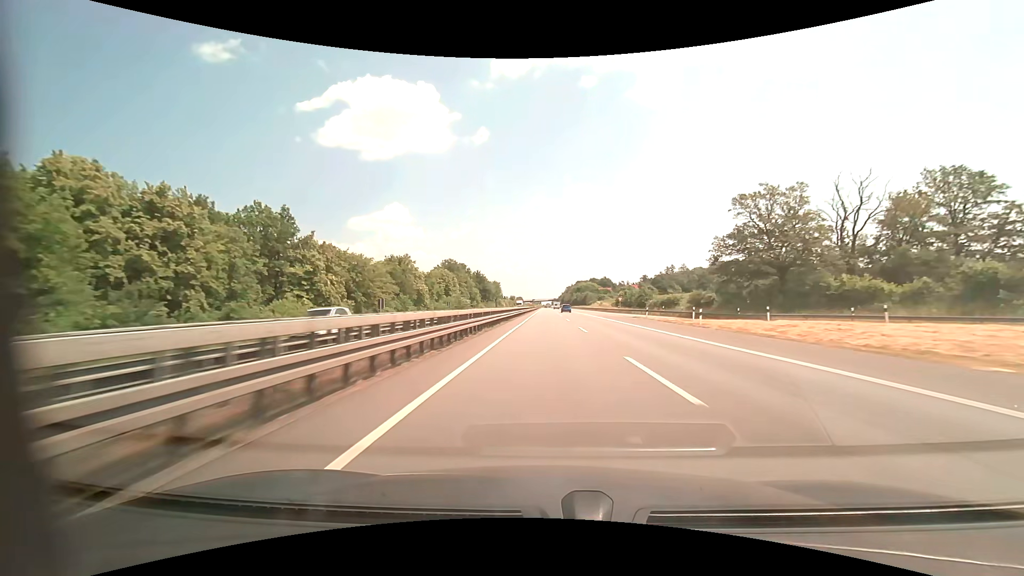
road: motorway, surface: asphalt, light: Day
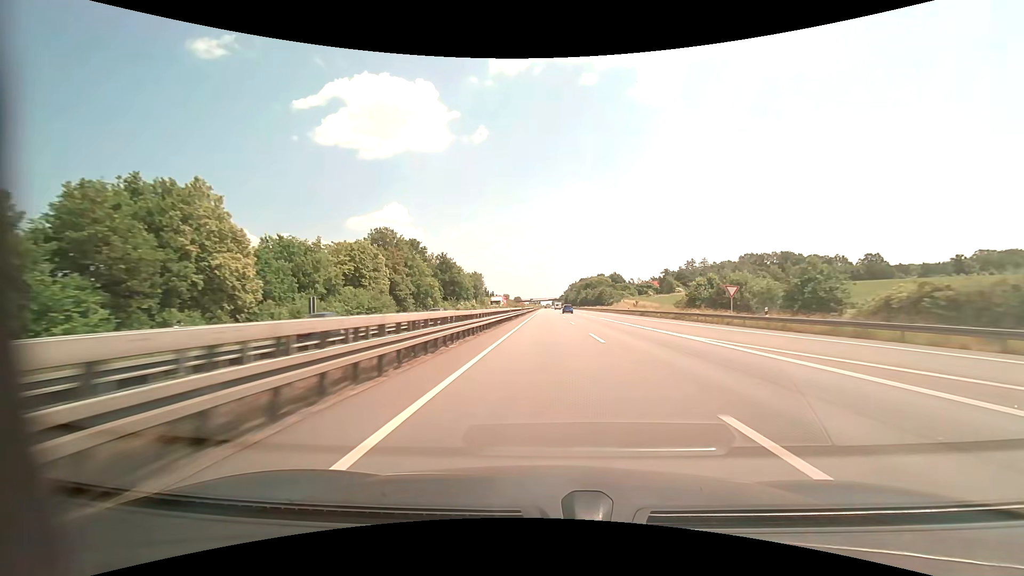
(0.0, +61.3) m; 0°
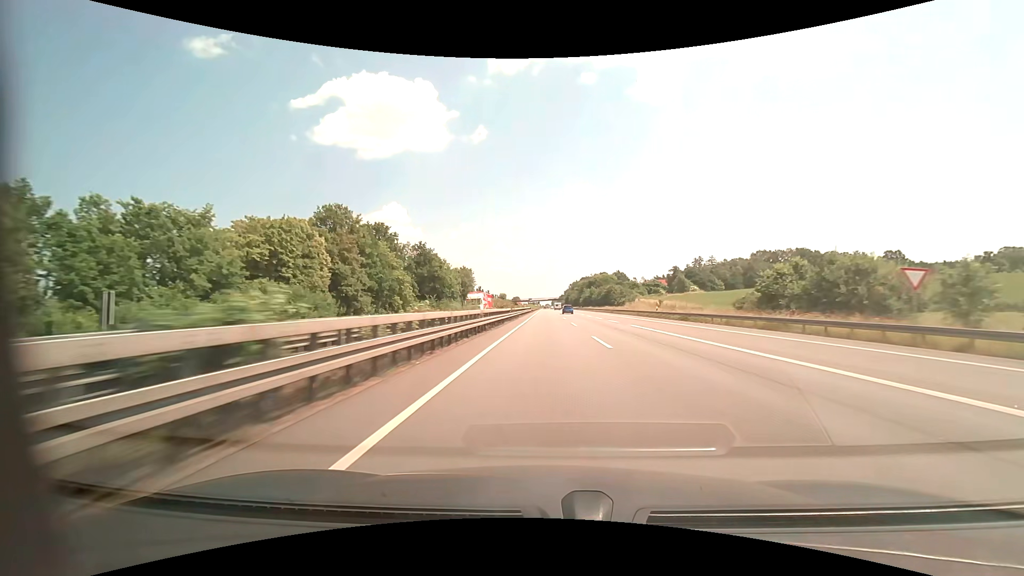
(0.0, +20.4) m; 0°
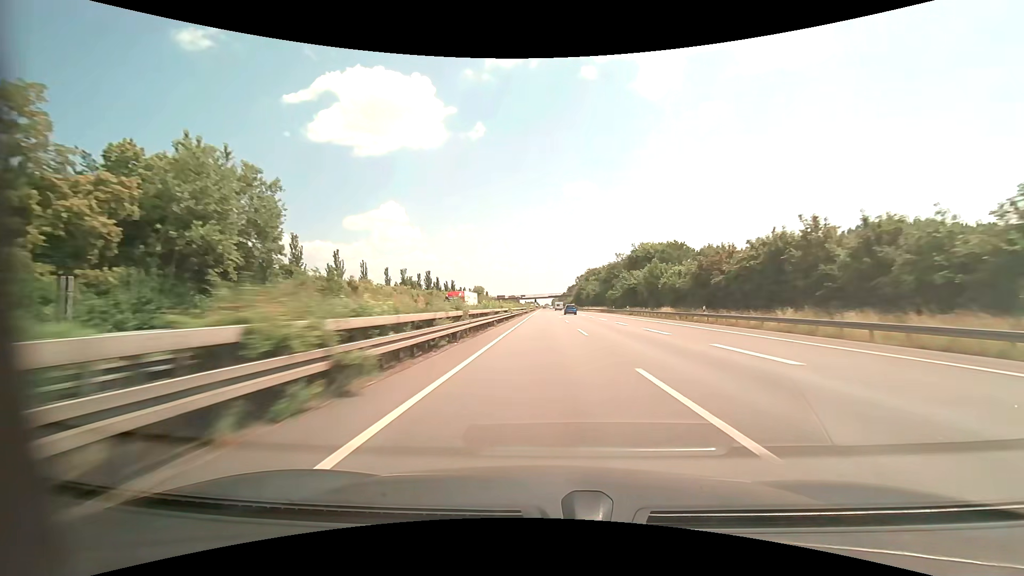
(+0.3, +102.3) m; 0°
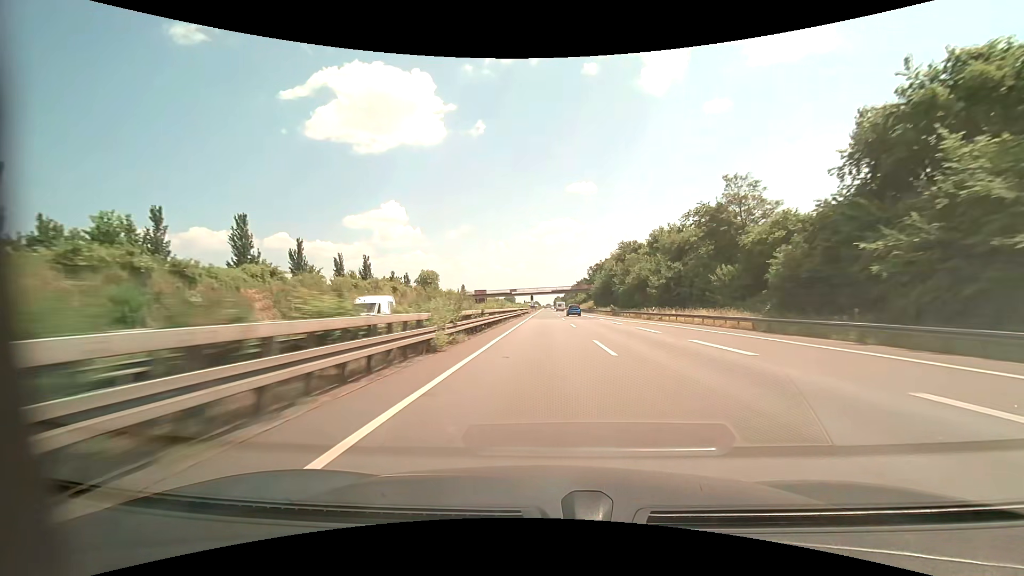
(-0.1, +82.1) m; 0°
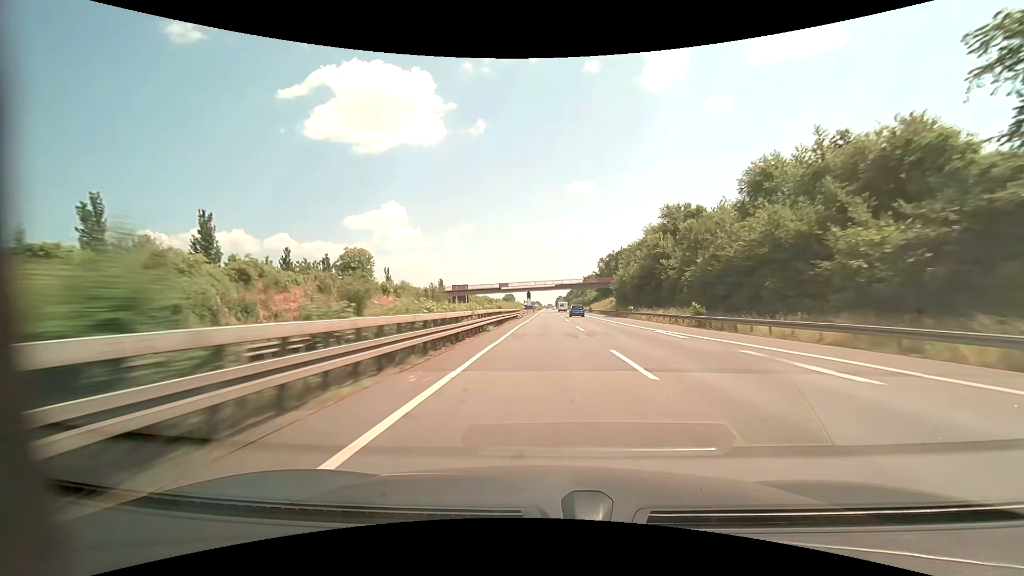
(-0.1, +41.1) m; 0°
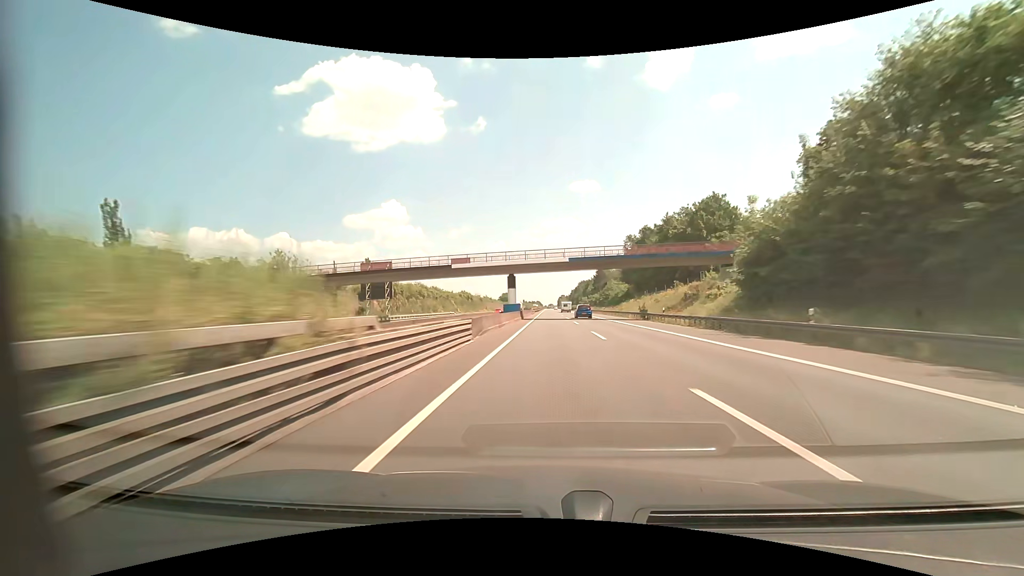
(-0.1, +61.7) m; 0°
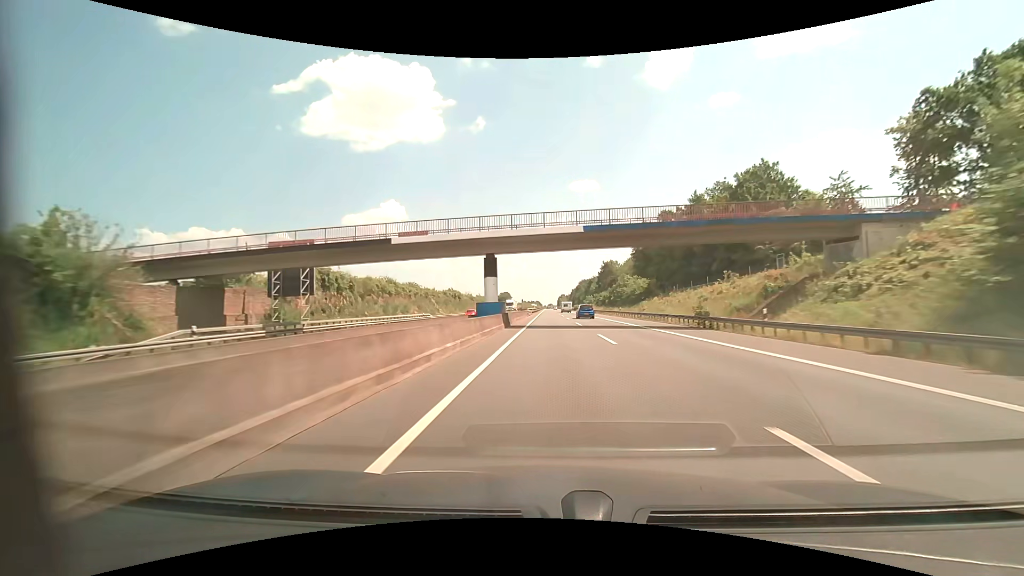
(0.0, +20.6) m; 0°
(0, +10) (0, +20) (0, +30) (0, +40) (0, +50) (0, +60) (0, +70) (0, +80) (+1, +90) (+1, +100) m
